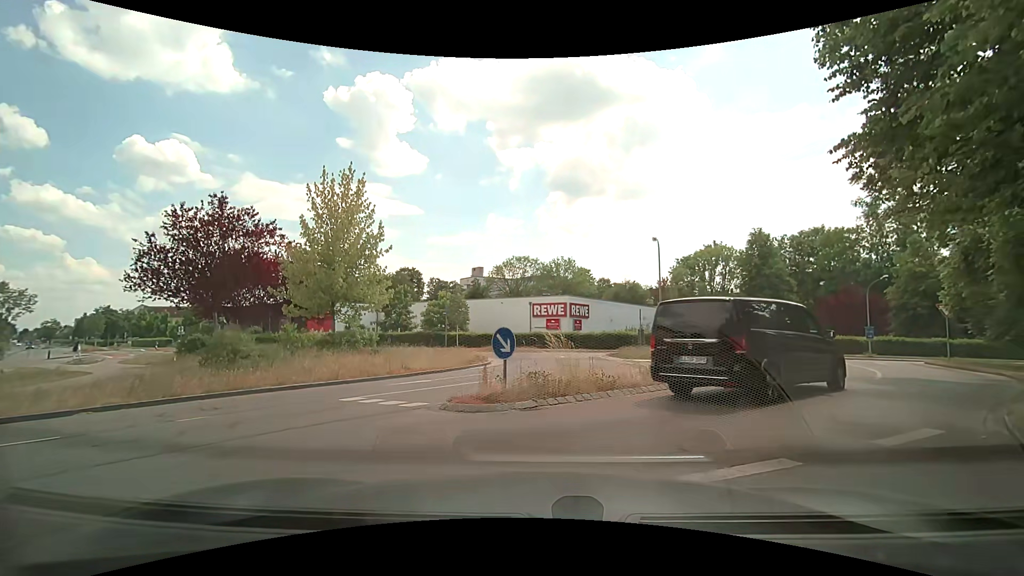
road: residential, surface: asphalt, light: Day
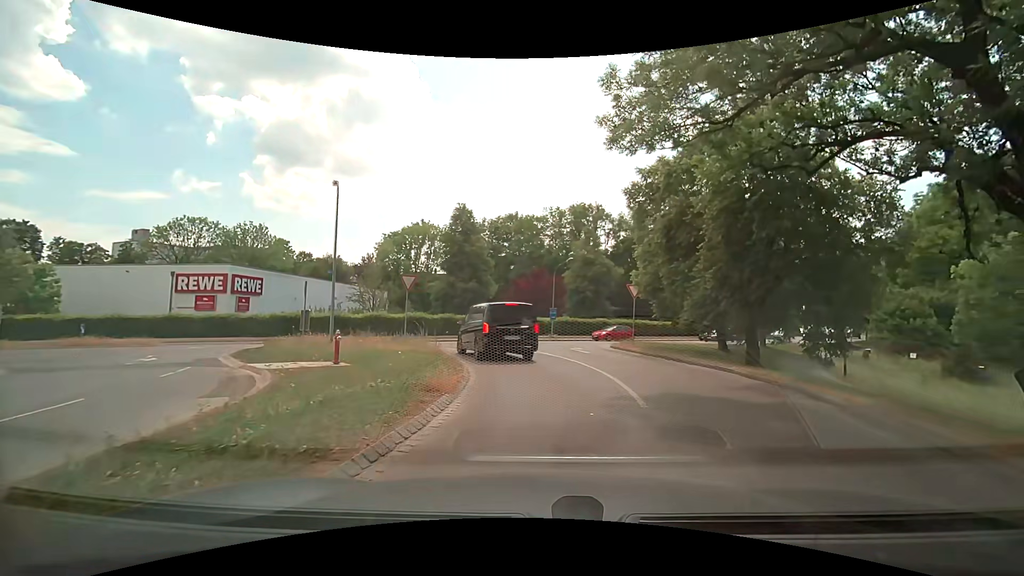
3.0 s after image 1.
(+2.4, +9.7) m; +30°
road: tertiary
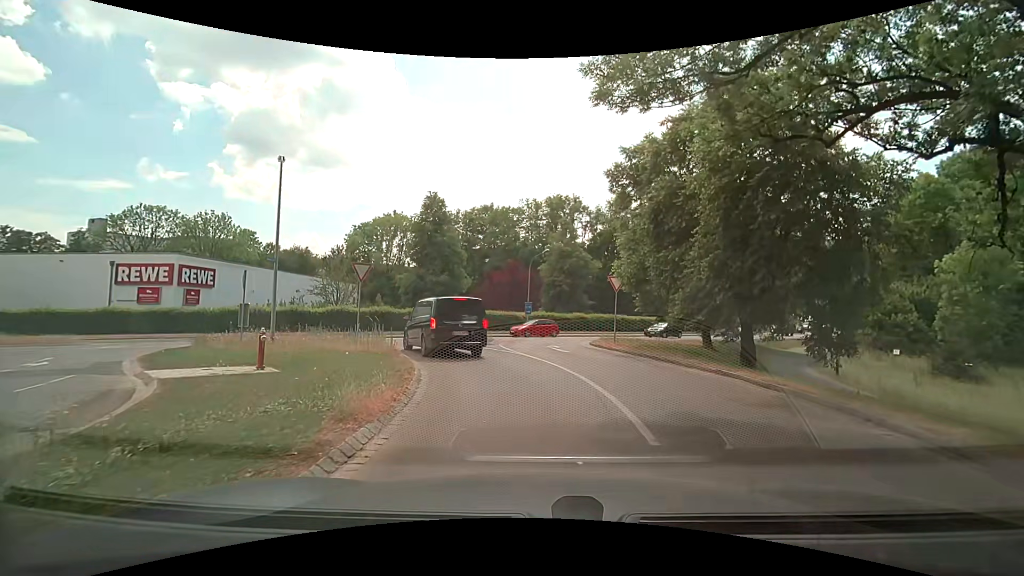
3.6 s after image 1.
(+0.1, +2.5) m; +3°
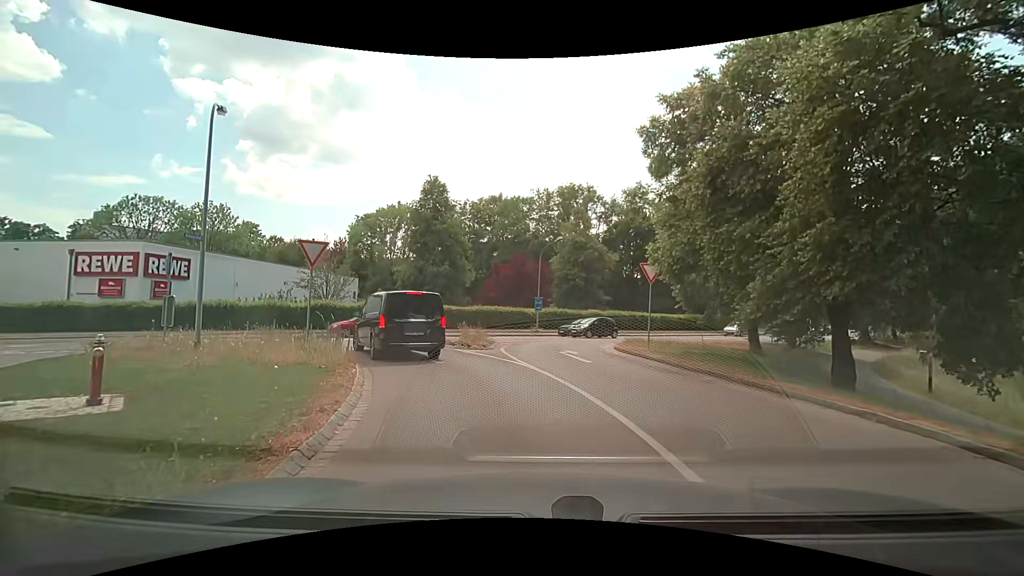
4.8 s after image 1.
(0.0, +4.8) m; -1°
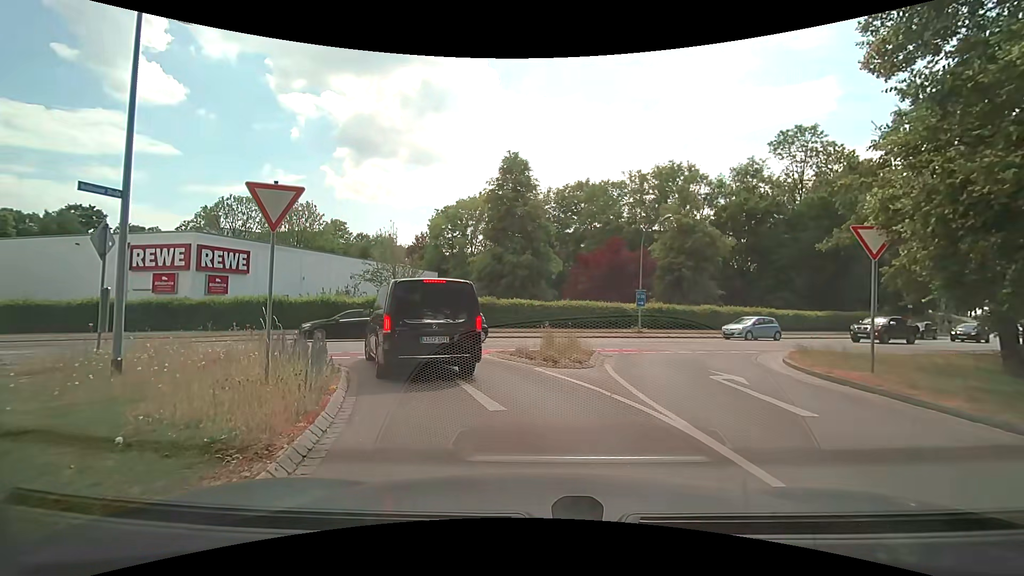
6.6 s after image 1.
(-0.4, +6.5) m; -8°
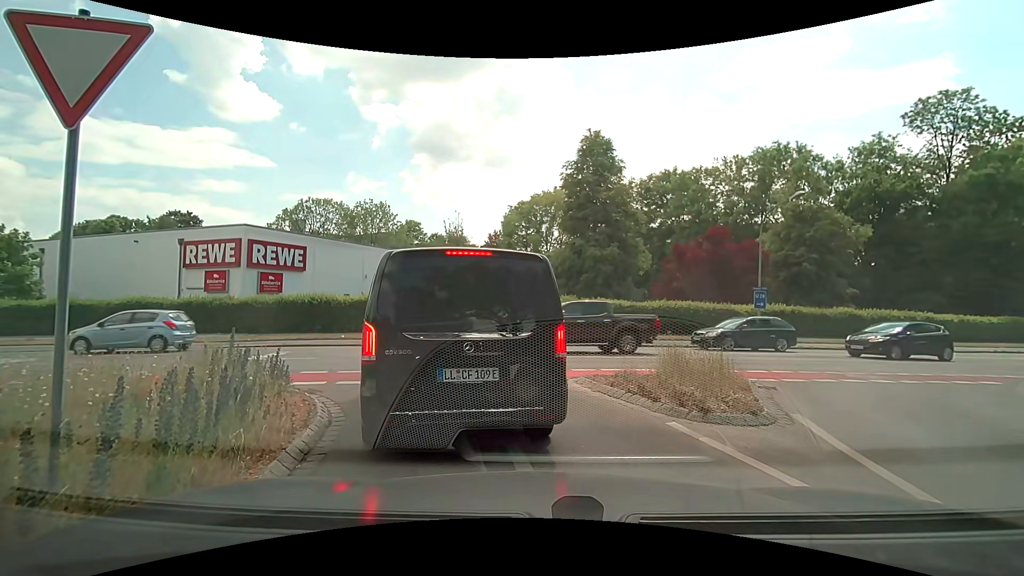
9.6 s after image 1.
(-0.4, +4.7) m; -8°
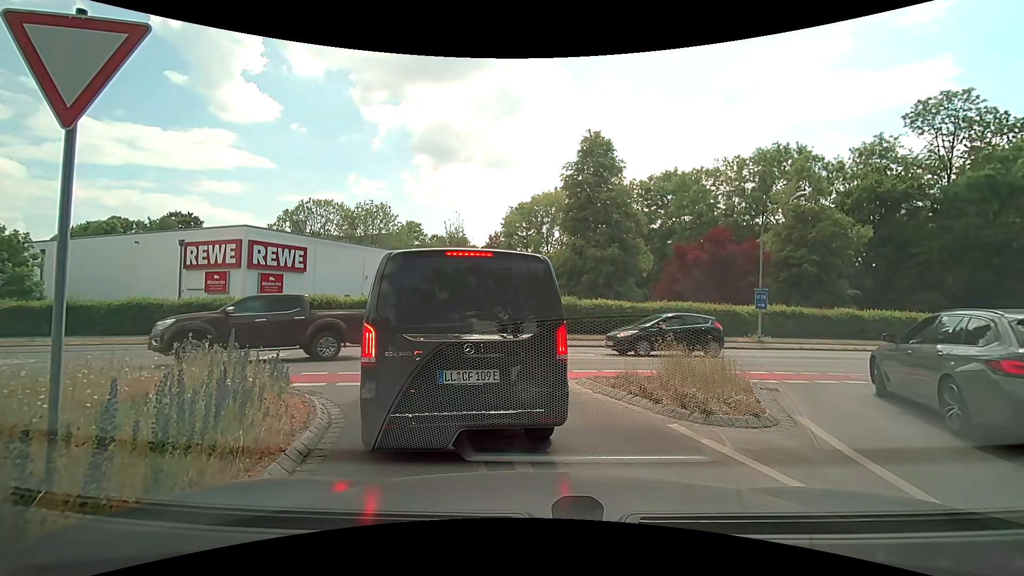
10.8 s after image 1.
(0.0, +0.1) m; 0°
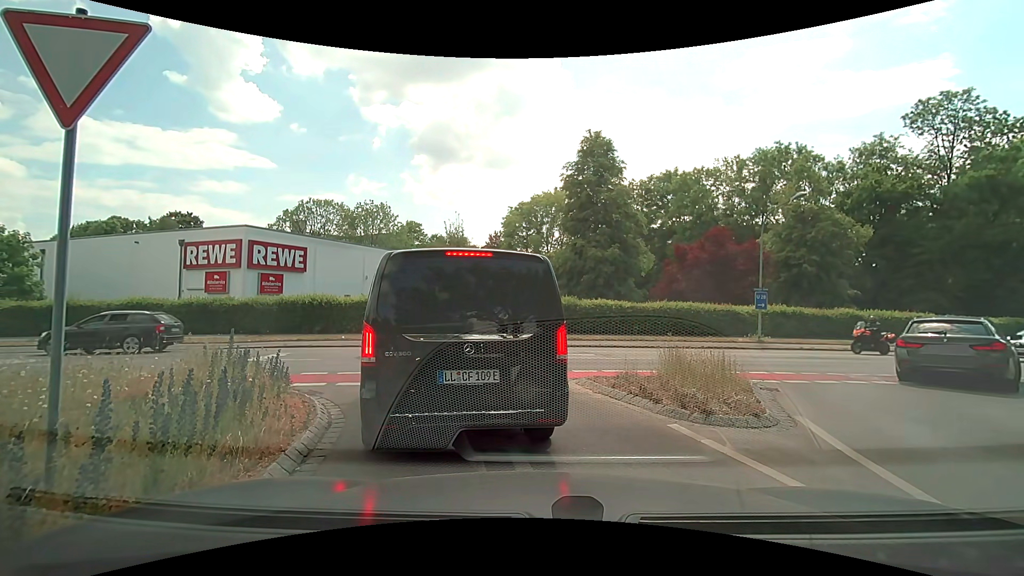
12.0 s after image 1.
(0.0, 0.0) m; 0°
